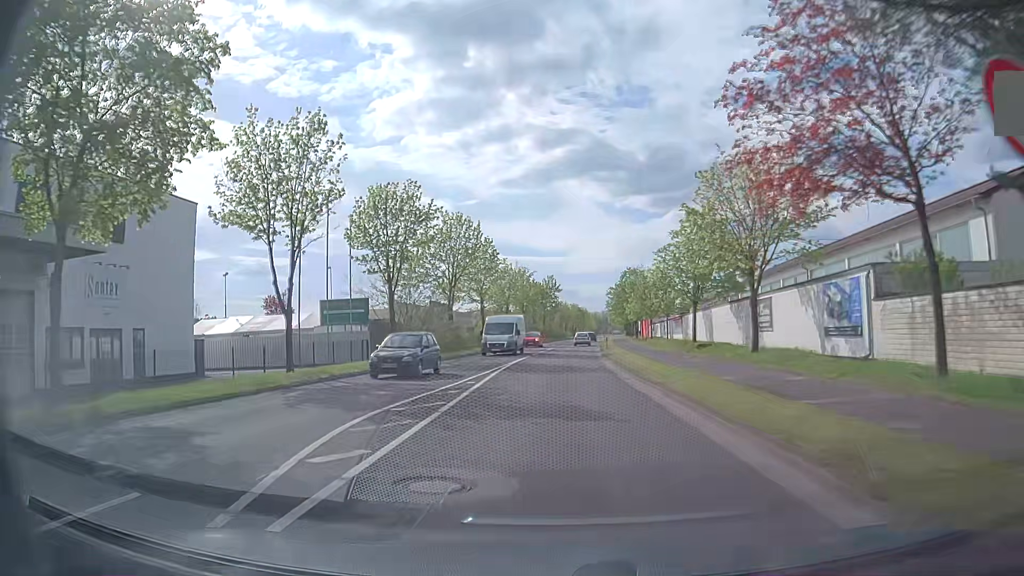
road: primary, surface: asphalt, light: Day
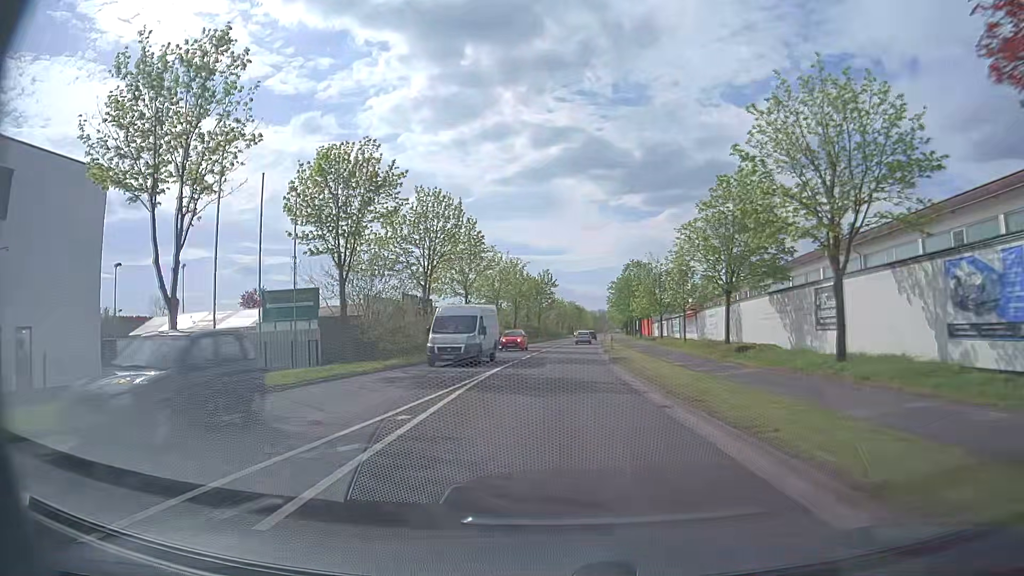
(+0.1, +7.9) m; +1°
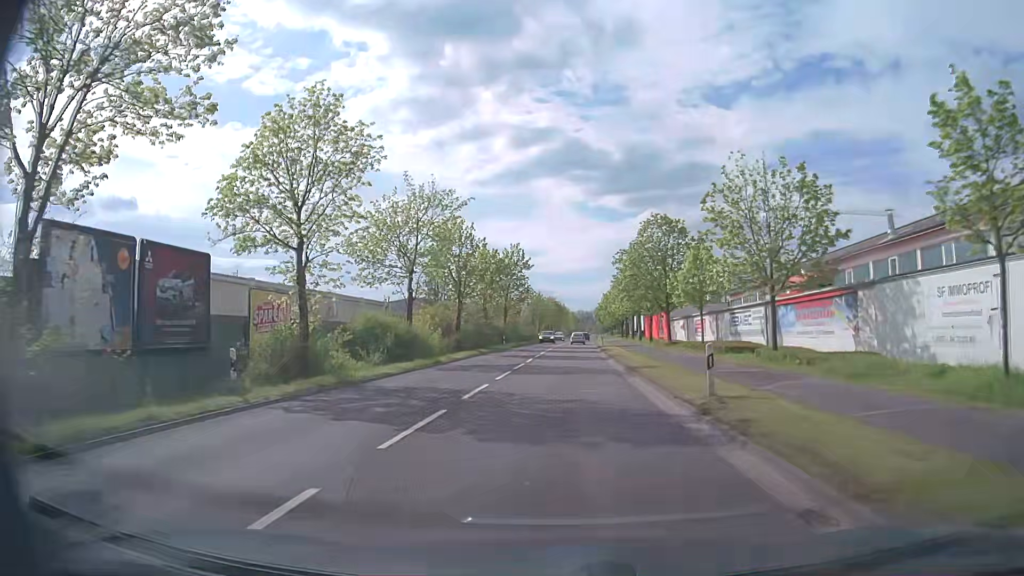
(+0.3, +31.6) m; +1°
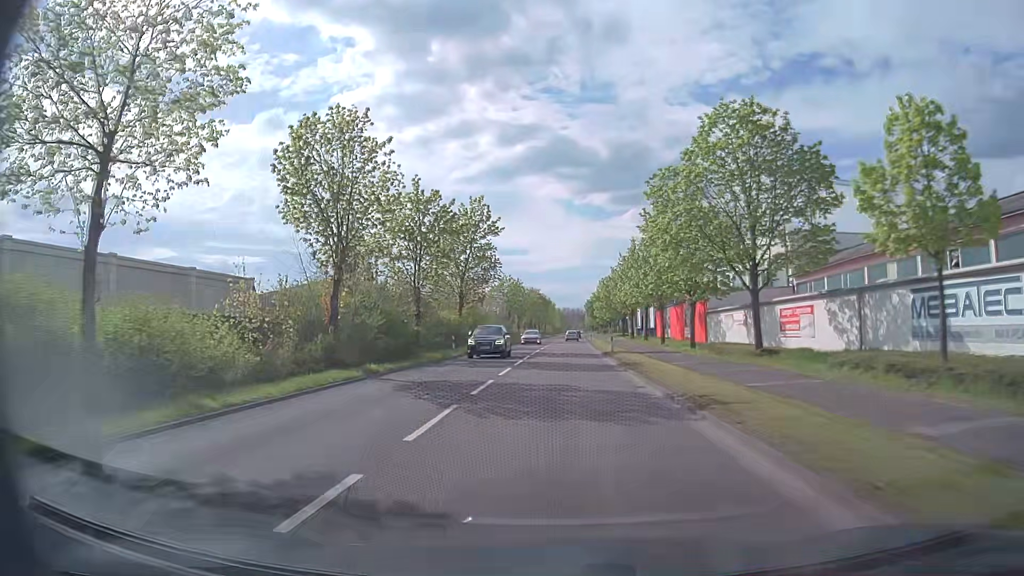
(+0.3, +23.7) m; +2°
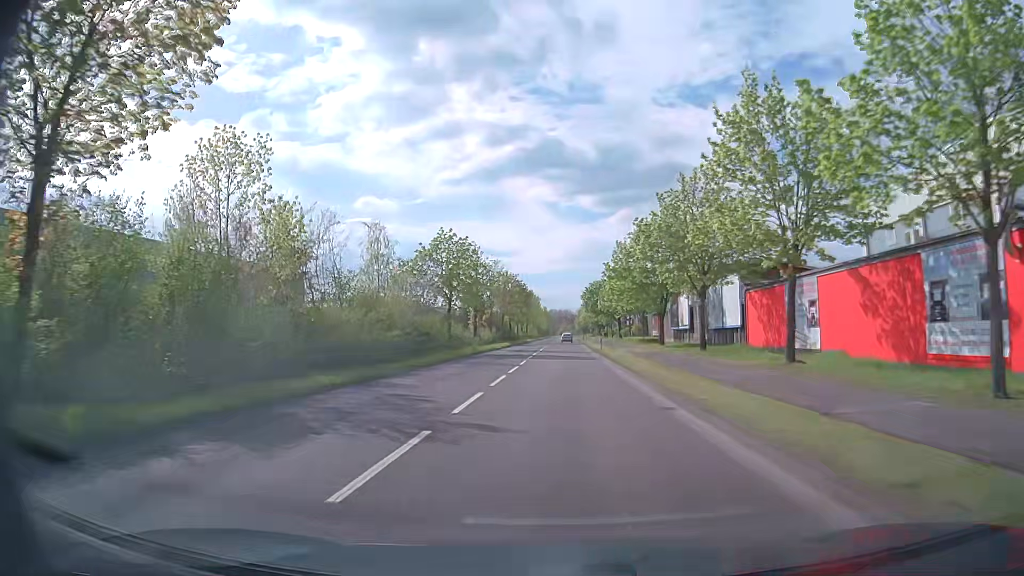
(+0.3, +39.5) m; 0°
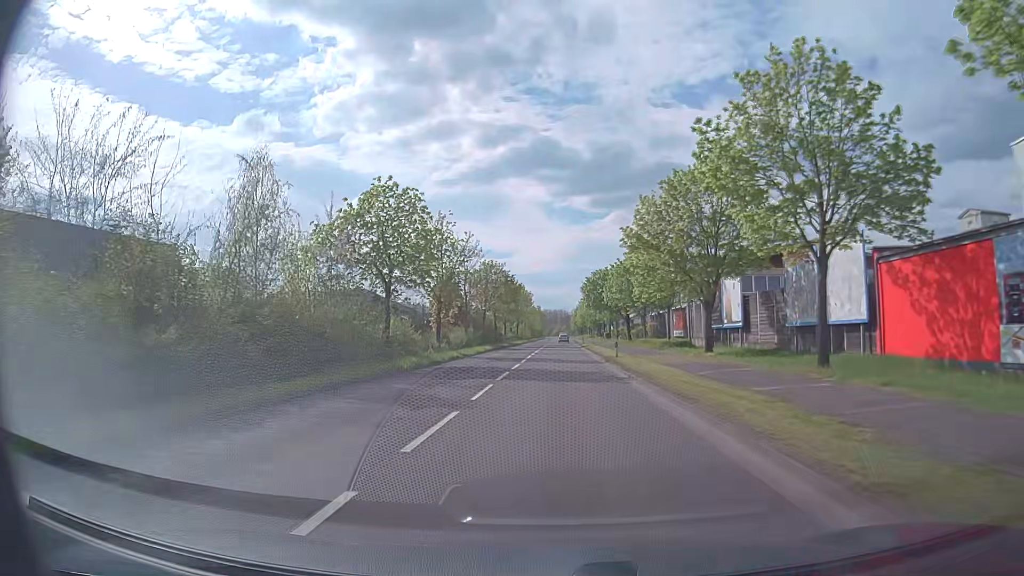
(+0.2, +15.8) m; +1°
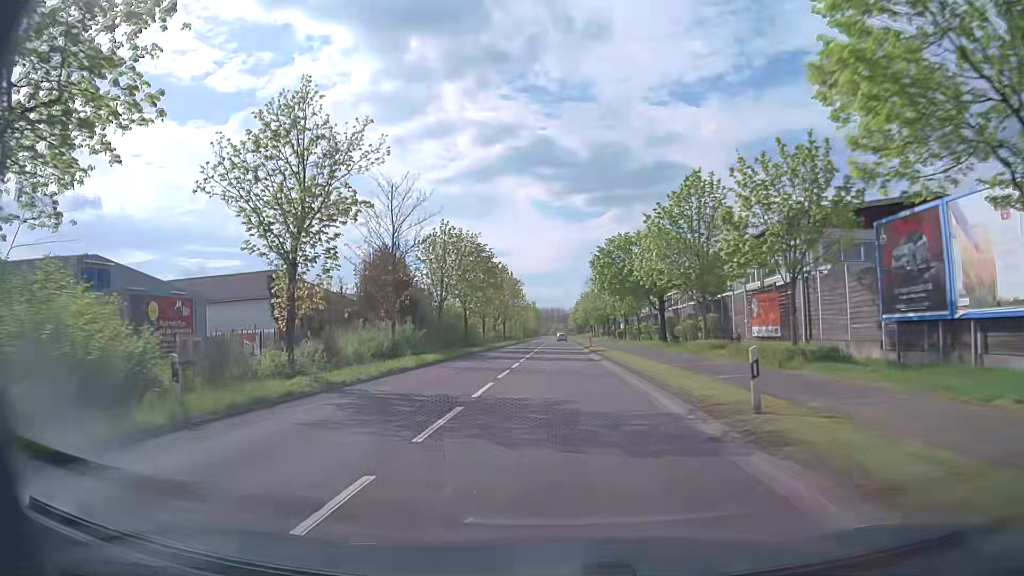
(+0.1, +23.7) m; +1°
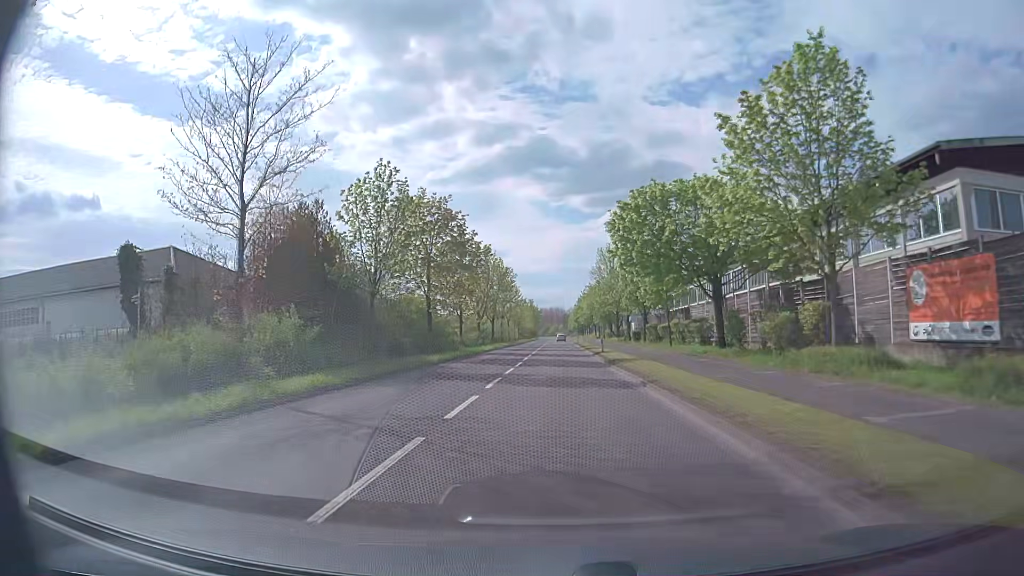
(-0.2, +15.8) m; -1°
(0, +10) (0, +20) (0, +30) (0, +40) (0, +50) (0, +60) (0, +70) (0, +80) (+1, +90) (+1, +100) m
